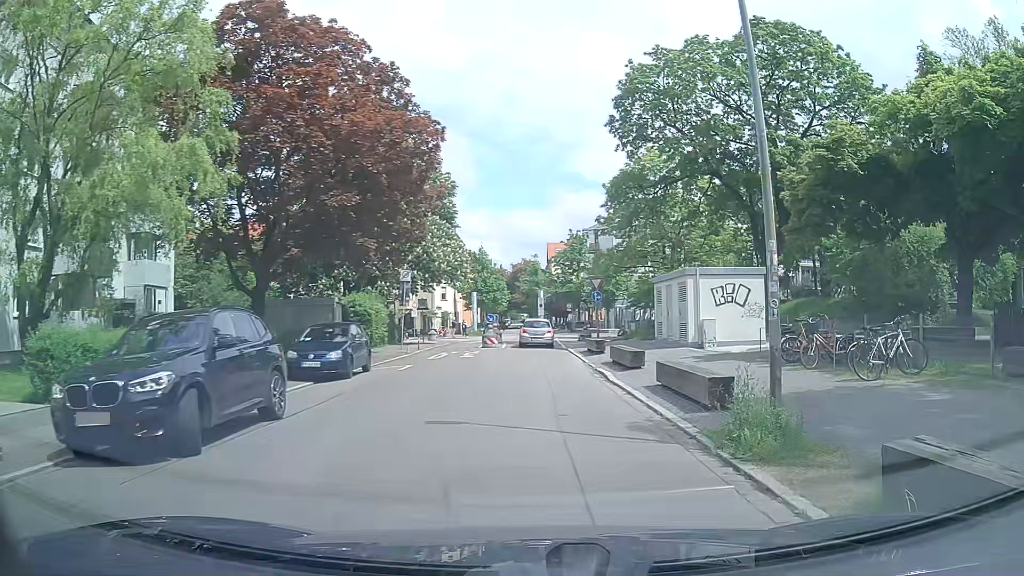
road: residential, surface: asphalt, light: Day
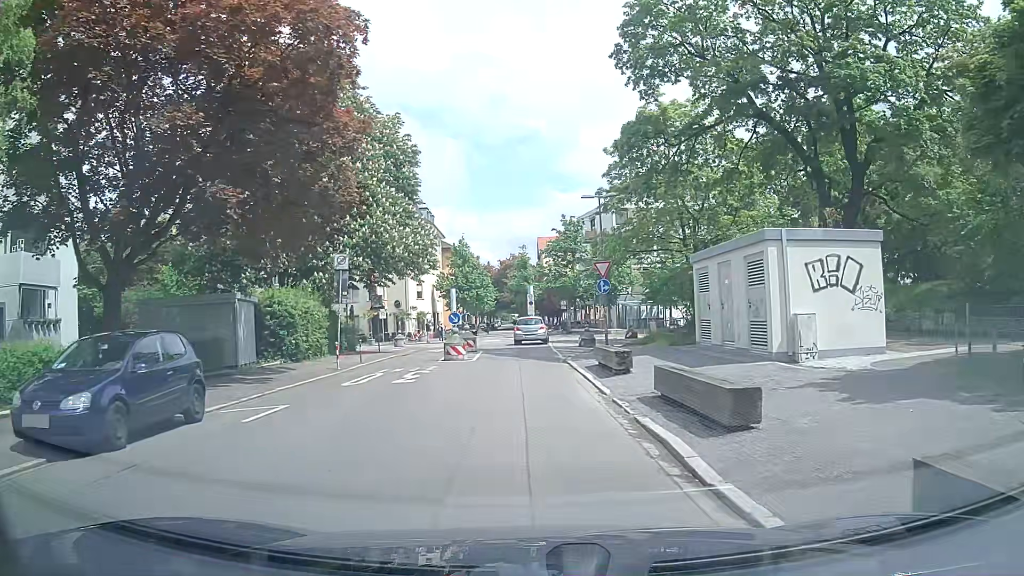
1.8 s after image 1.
(0.0, +10.4) m; -1°
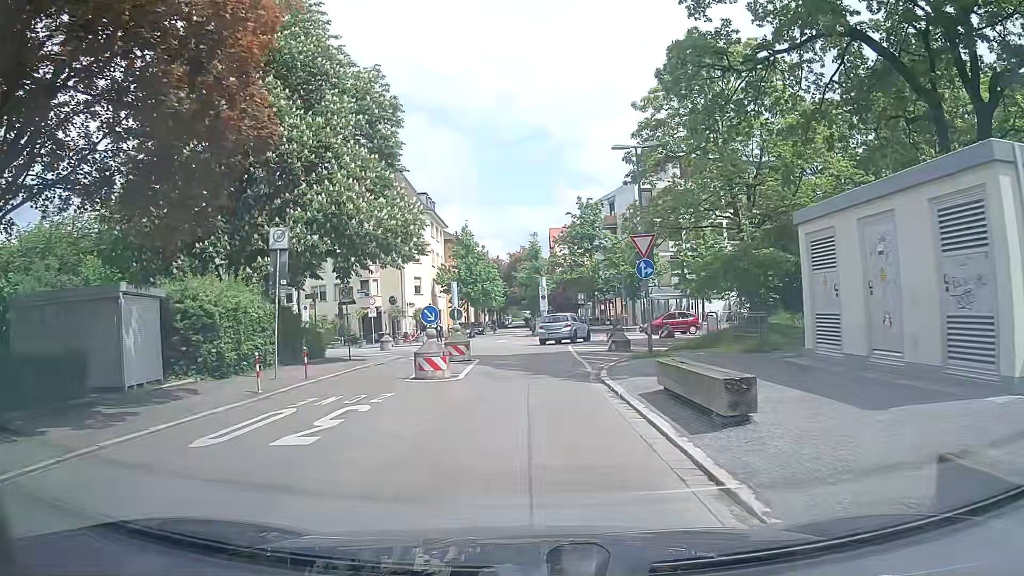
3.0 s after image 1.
(-0.1, +8.0) m; -2°
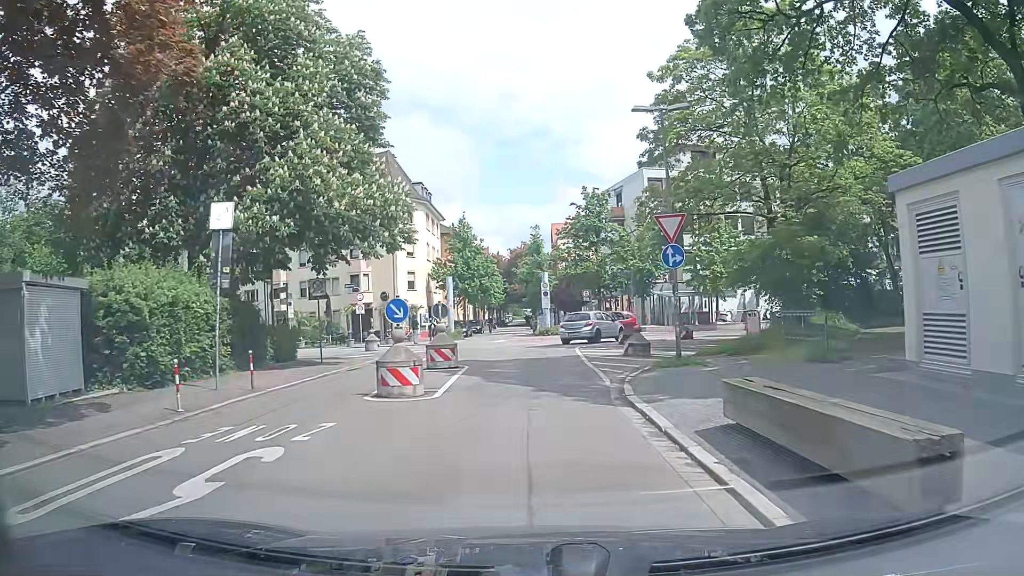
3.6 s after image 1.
(0.0, +3.9) m; +1°
